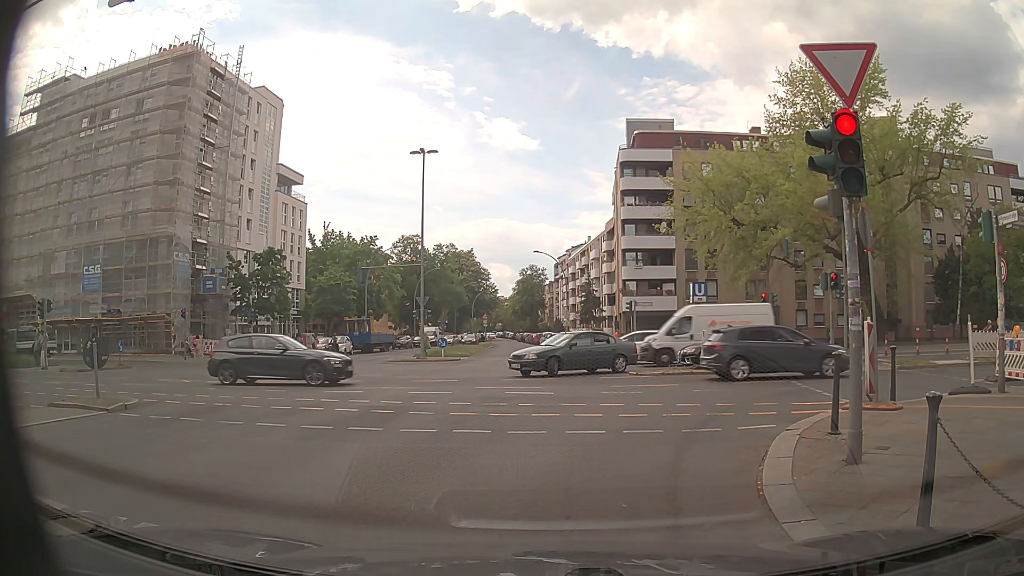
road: tertiary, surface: asphalt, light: Day
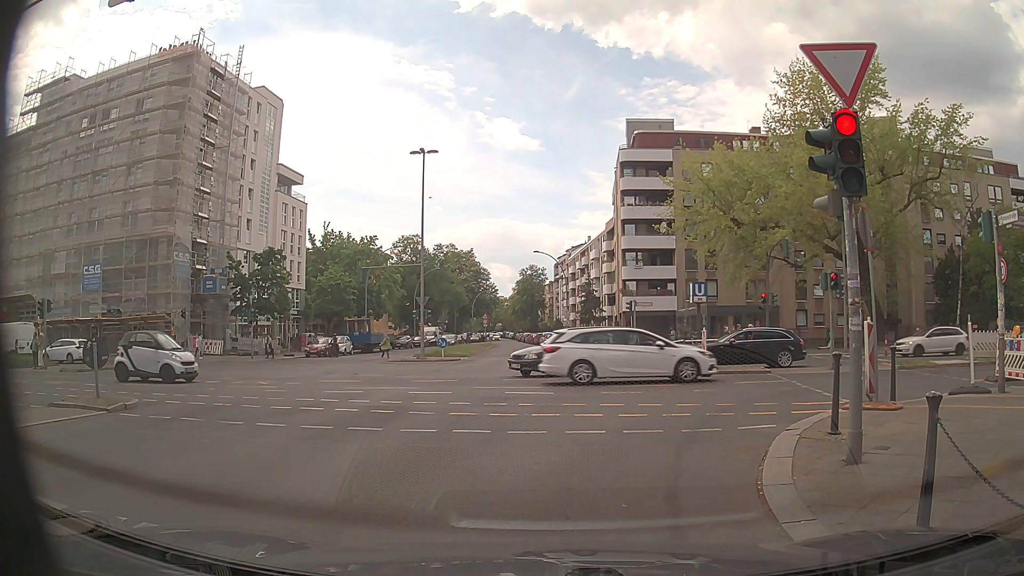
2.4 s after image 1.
(0.0, 0.0) m; 0°
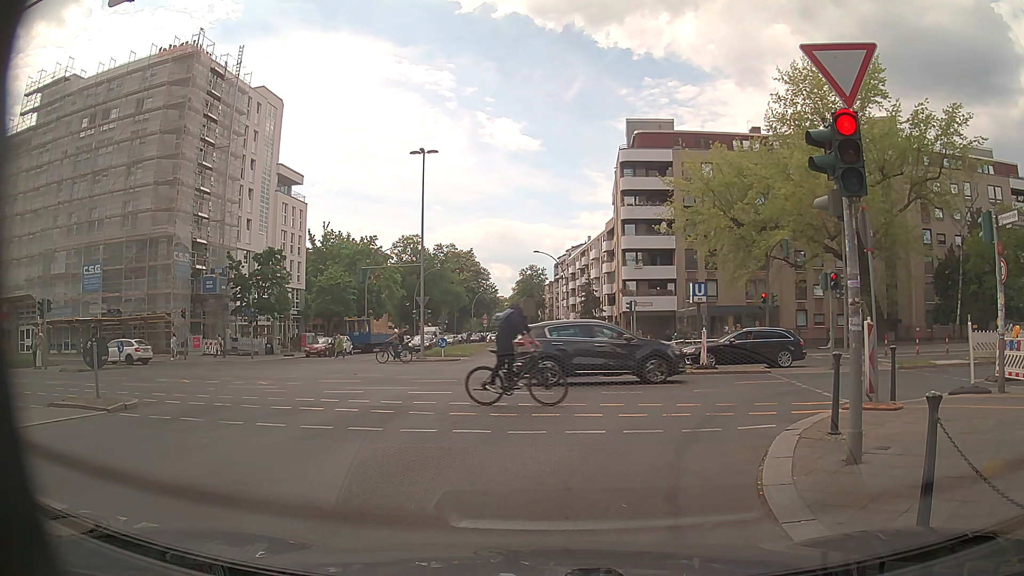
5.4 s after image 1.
(0.0, 0.0) m; 0°
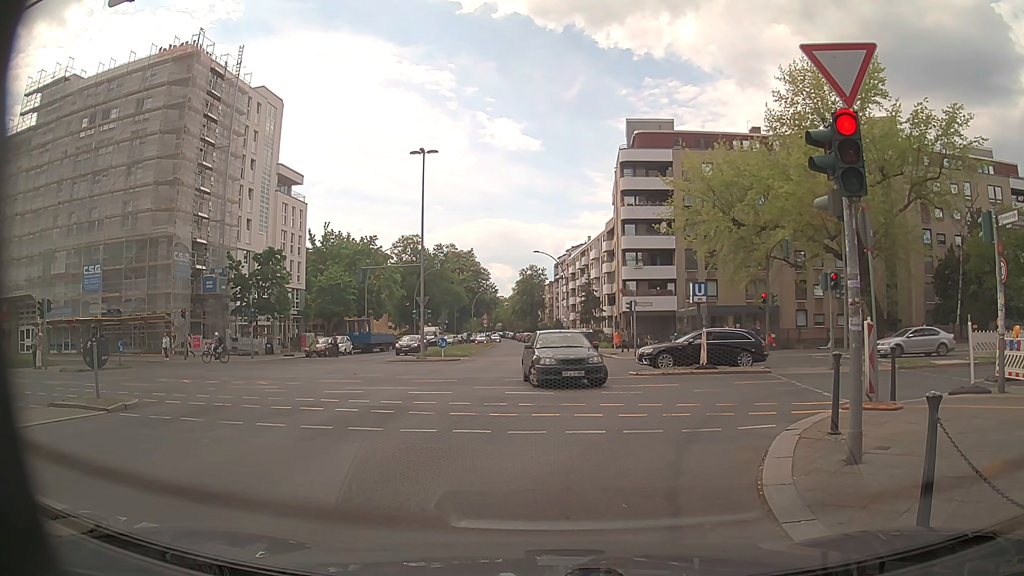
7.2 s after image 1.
(0.0, 0.0) m; 0°
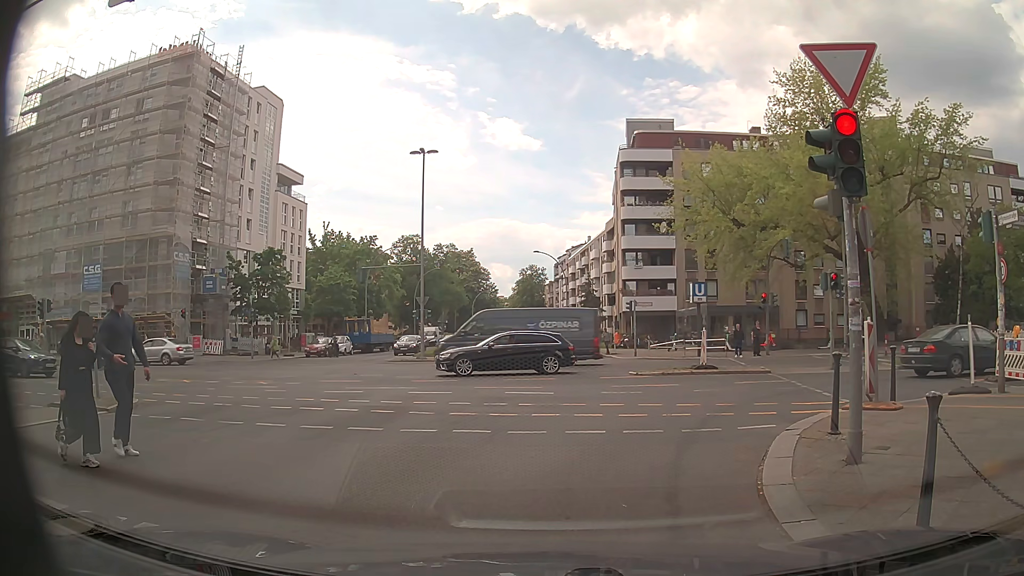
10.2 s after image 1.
(0.0, 0.0) m; 0°
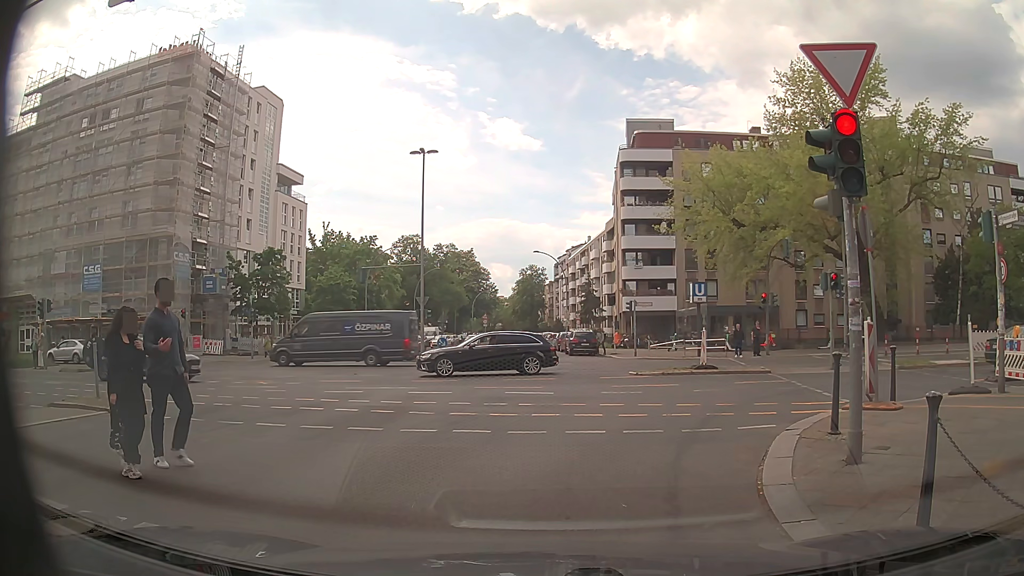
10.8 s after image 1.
(0.0, 0.0) m; 0°
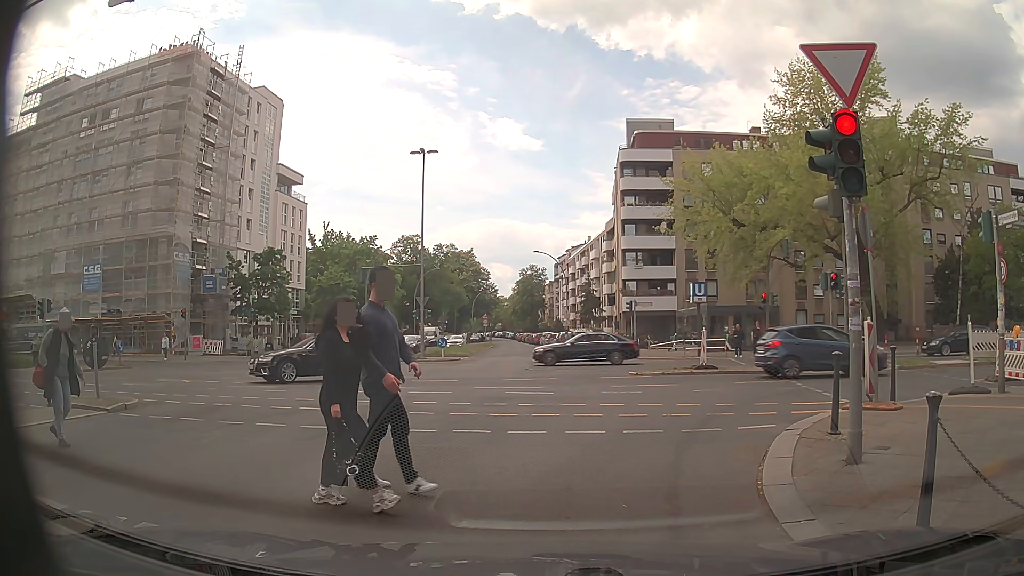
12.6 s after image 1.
(0.0, 0.0) m; 0°
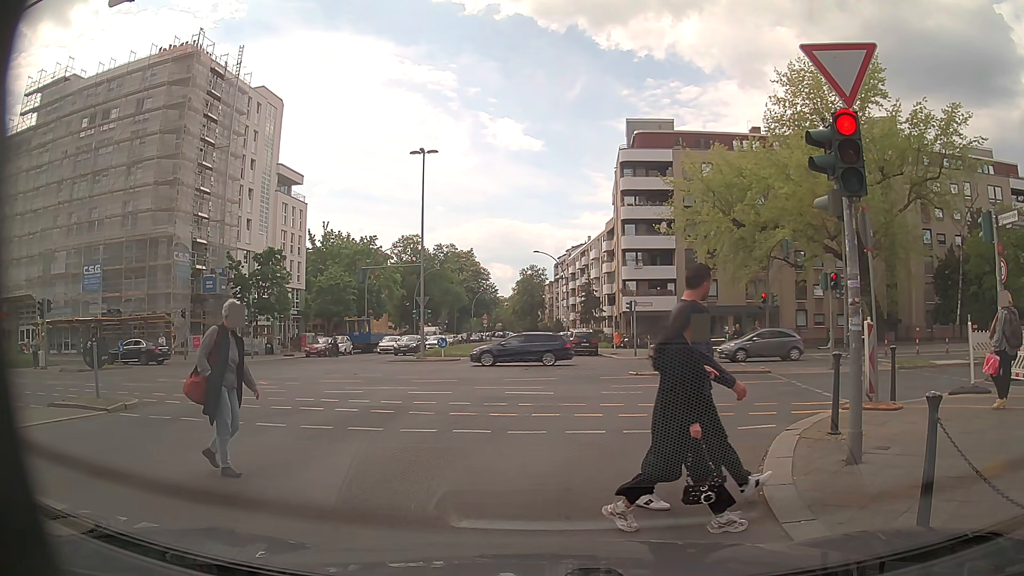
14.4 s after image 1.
(0.0, 0.0) m; 0°
